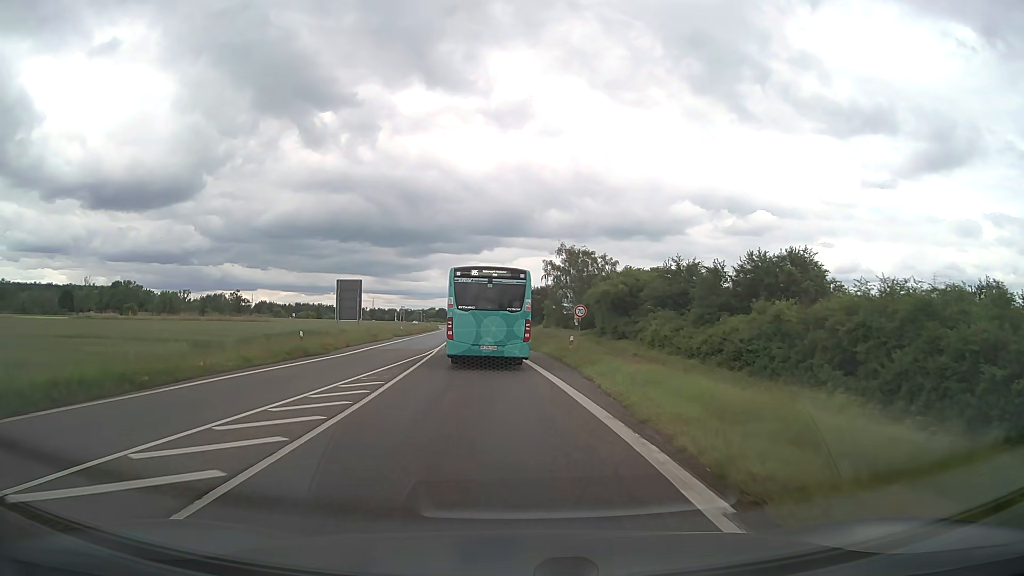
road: primary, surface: asphalt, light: Day
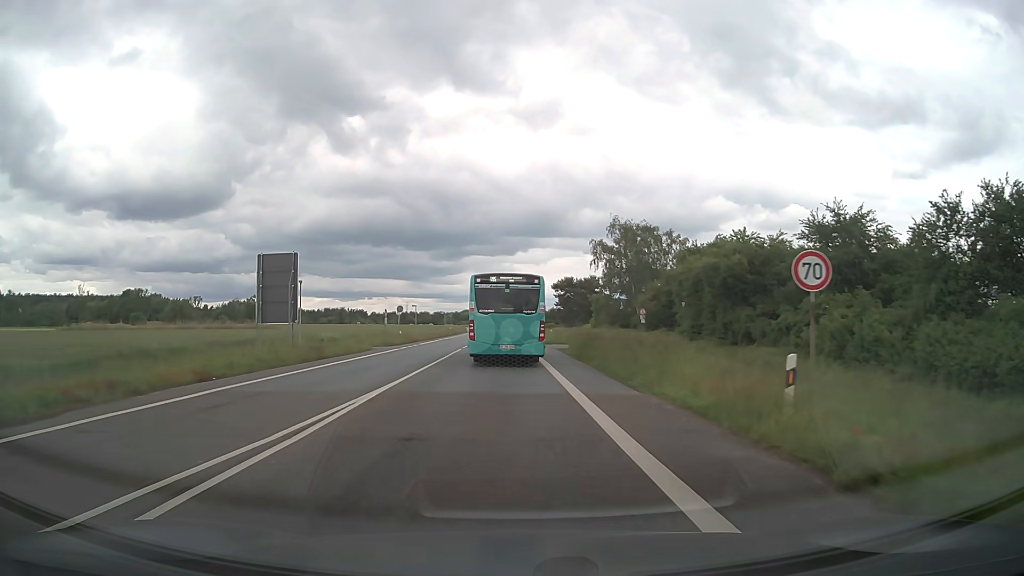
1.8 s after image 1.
(-0.8, +23.4) m; -3°
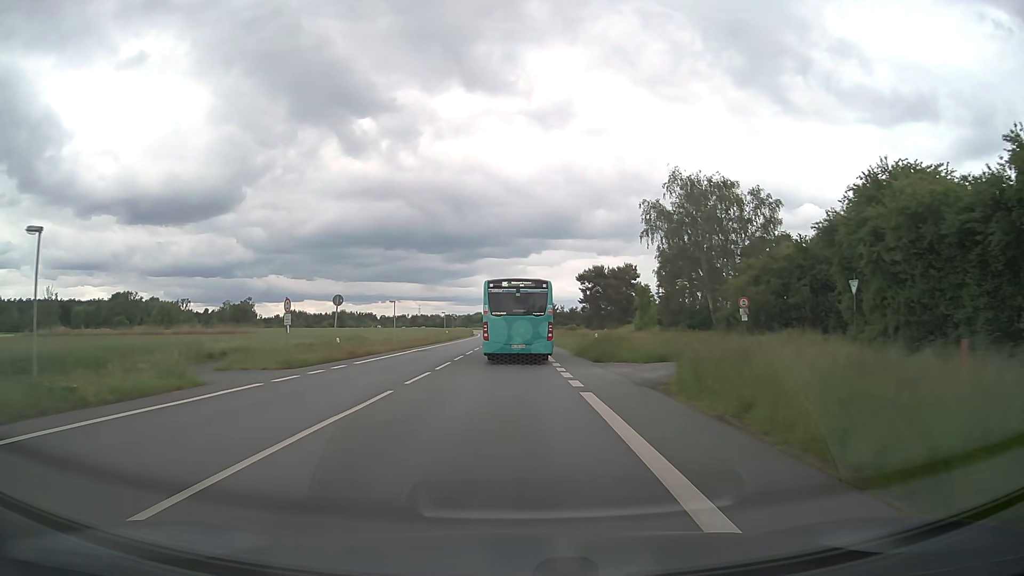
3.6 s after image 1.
(-0.3, +24.9) m; -1°
